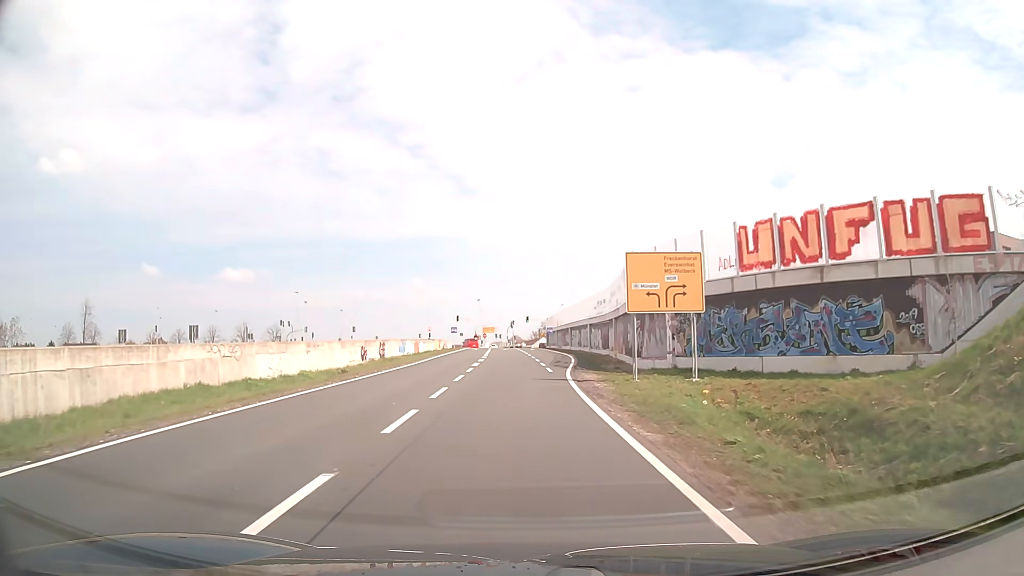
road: trunk_link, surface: asphalt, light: Day
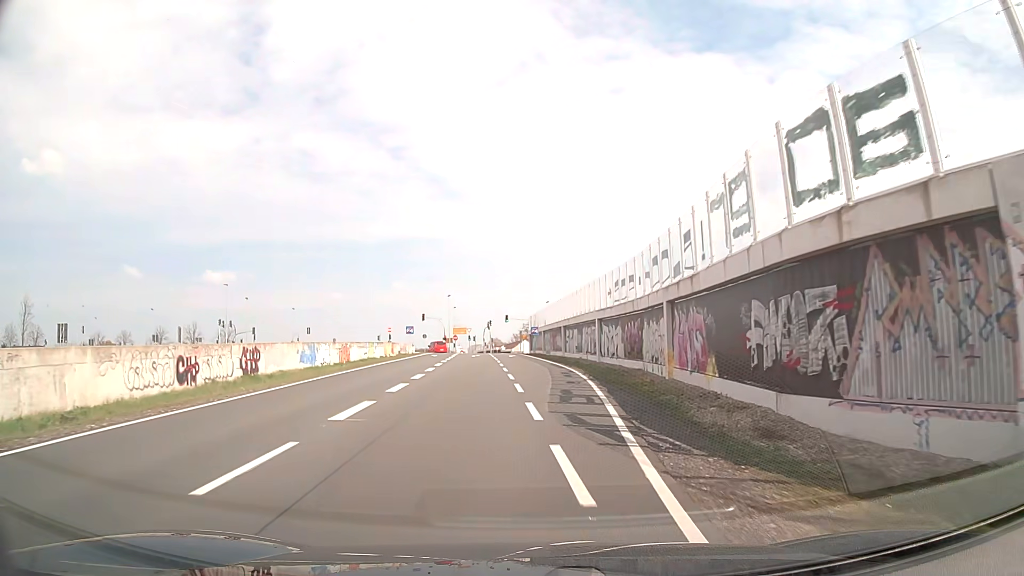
(+0.2, +22.2) m; +1°
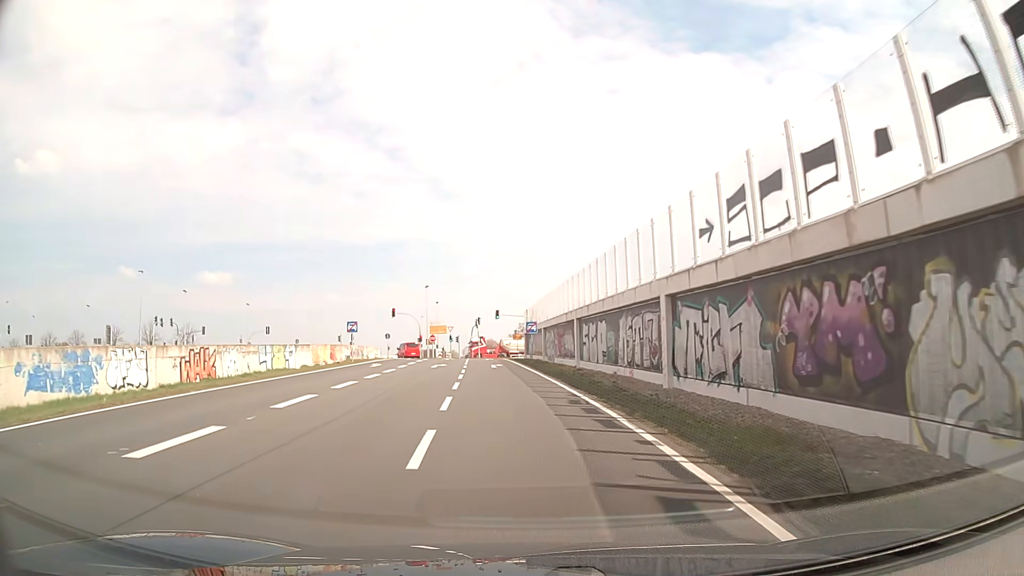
(+0.3, +22.4) m; +1°
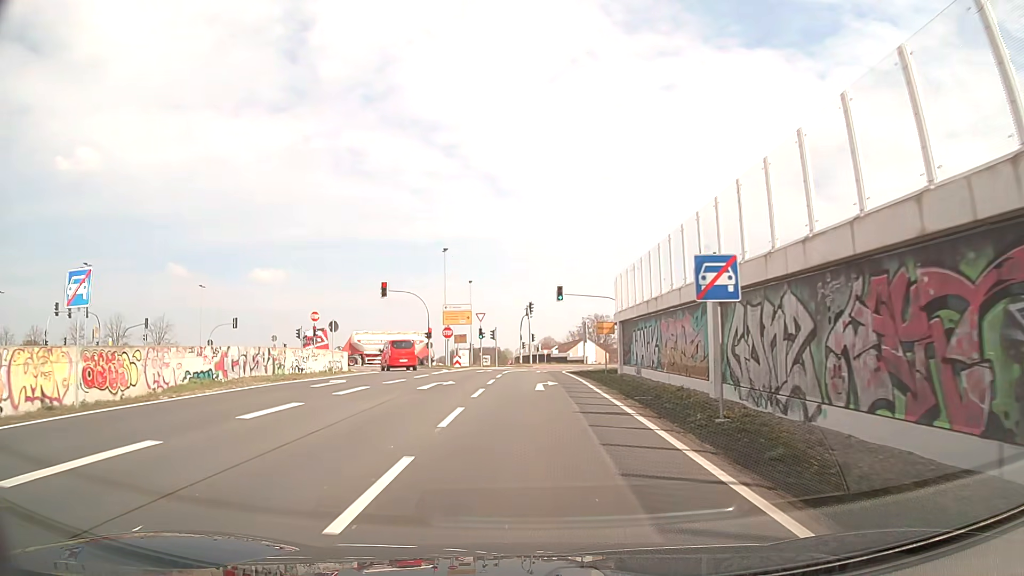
(-2.3, +37.8) m; -5°
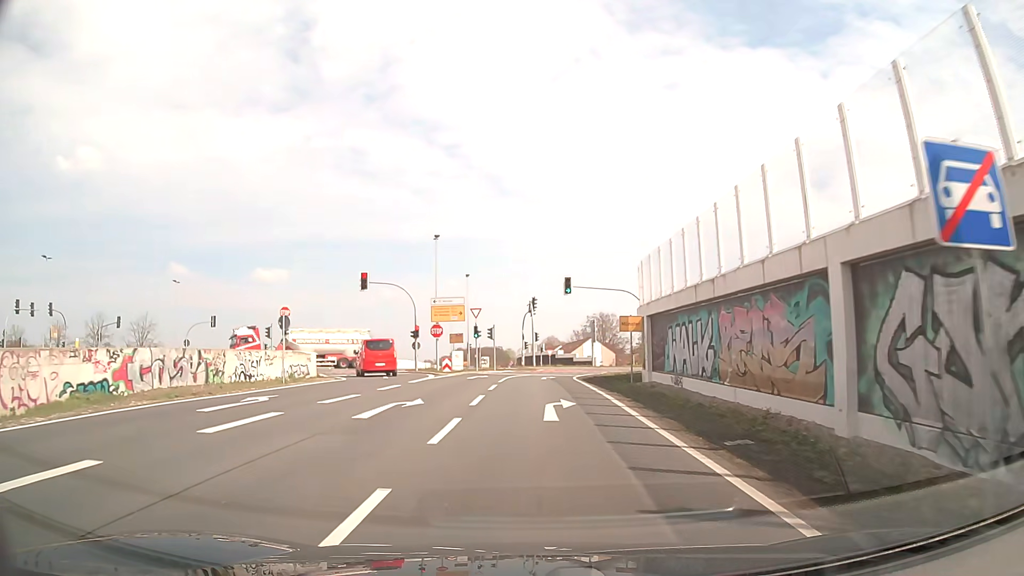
(0.0, +7.6) m; 0°
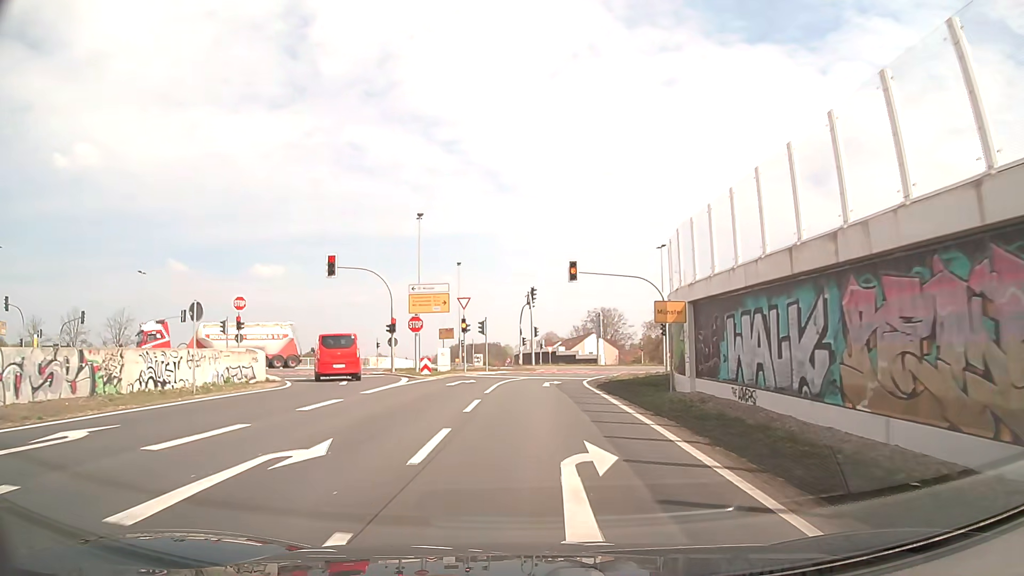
(0.0, +7.6) m; 0°
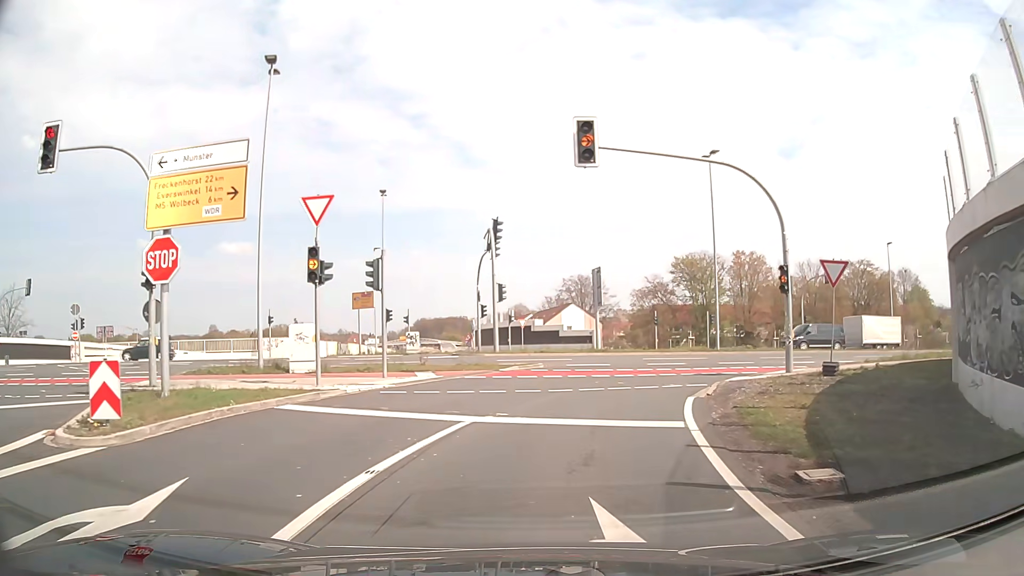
(+0.3, +23.0) m; +2°
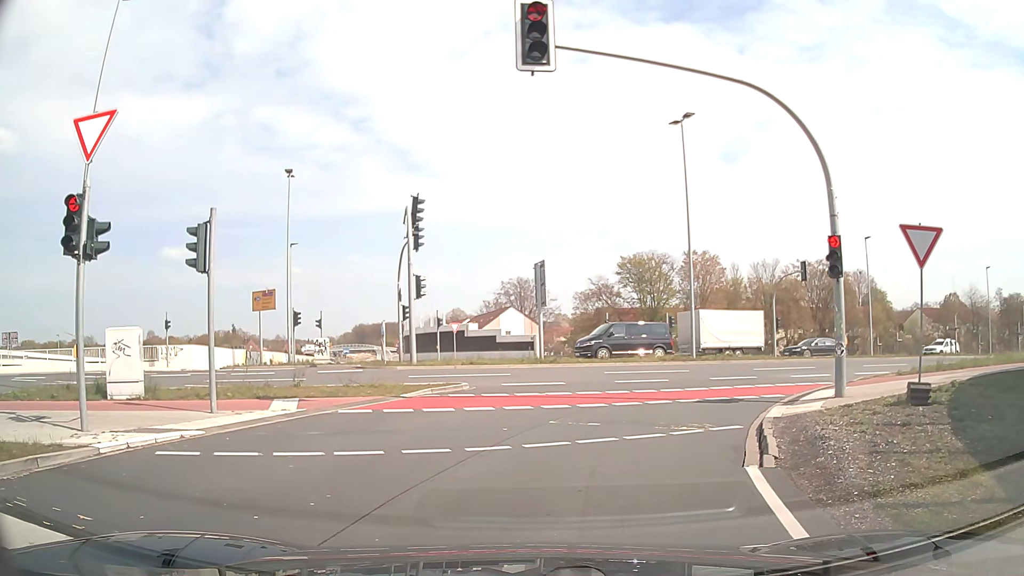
(+0.3, +6.3) m; +5°
(+1, +10) (+5, +19) (+13, +25) (+22, +29) (+31, +33) (+41, +36) (+50, +39) (+60, +43) (+69, +47) (+78, +51) m
